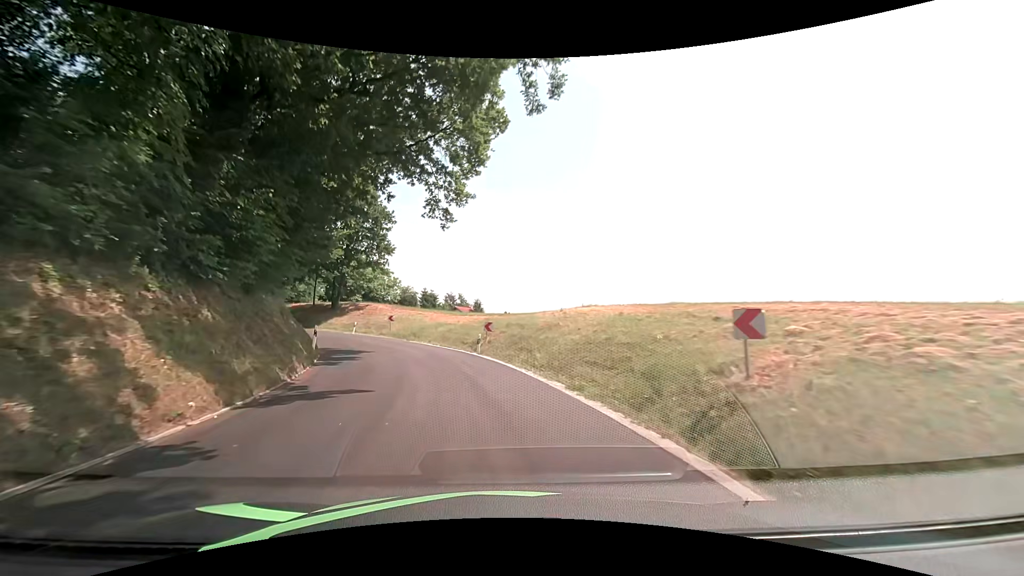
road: tertiary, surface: asphalt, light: Day
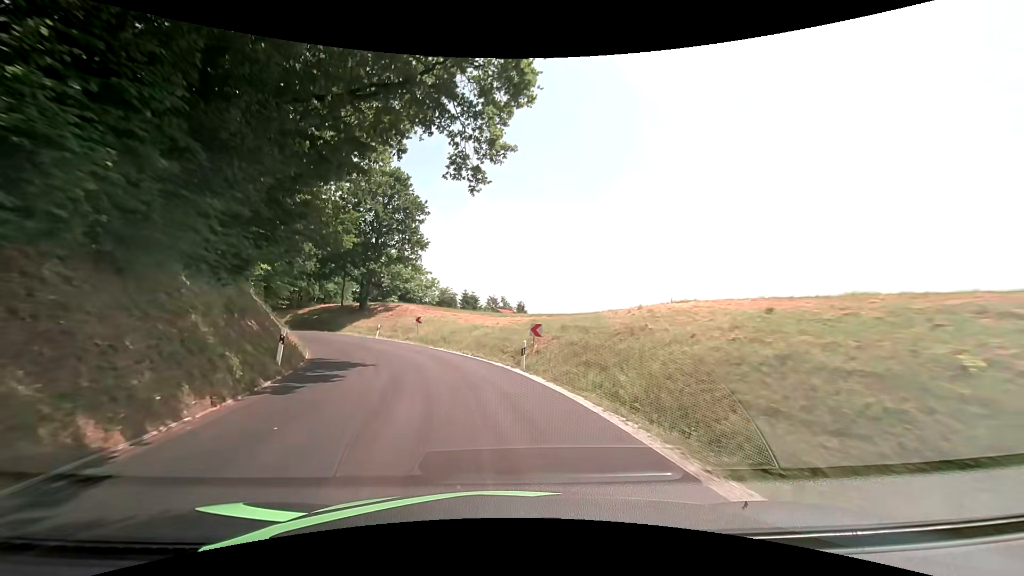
(-0.3, +7.6) m; -5°
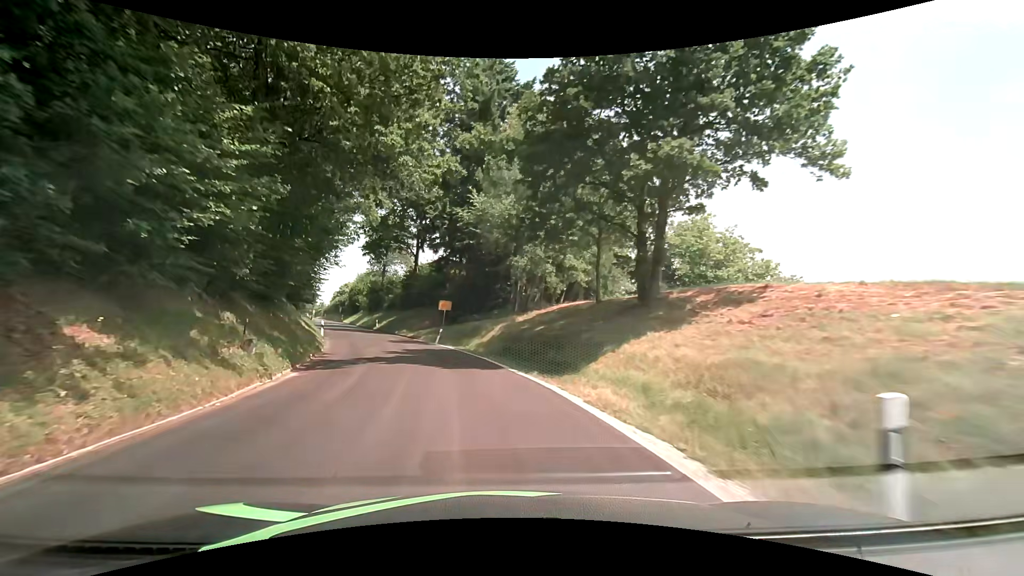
(-9.6, +35.5) m; -32°
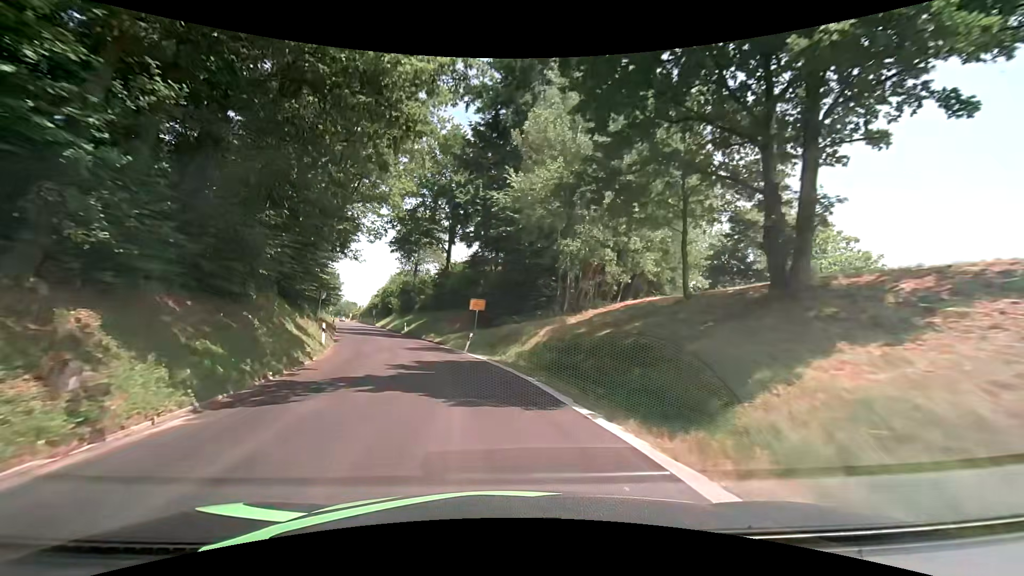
(-0.2, +6.8) m; -4°
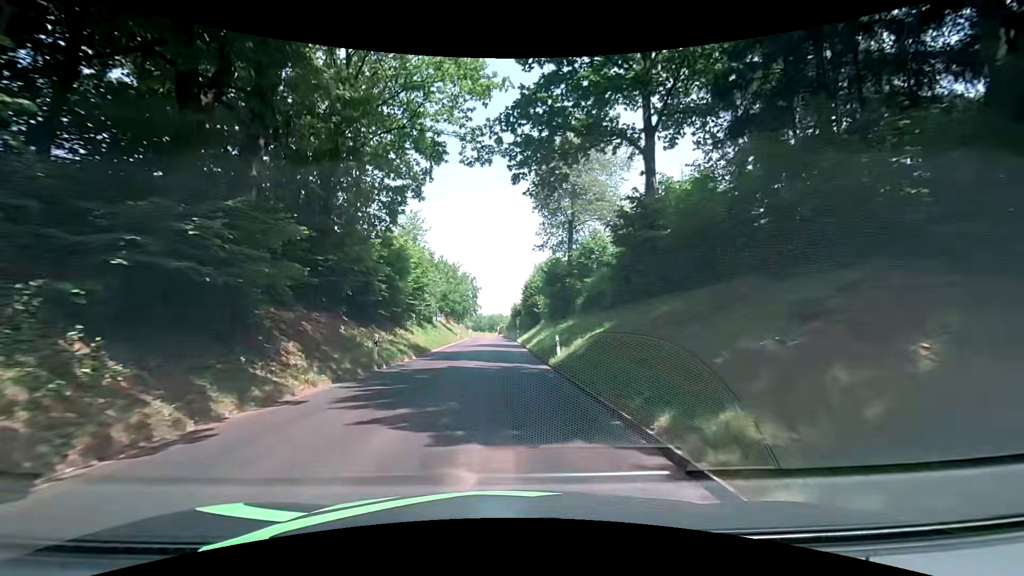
(-5.8, +33.4) m; -17°
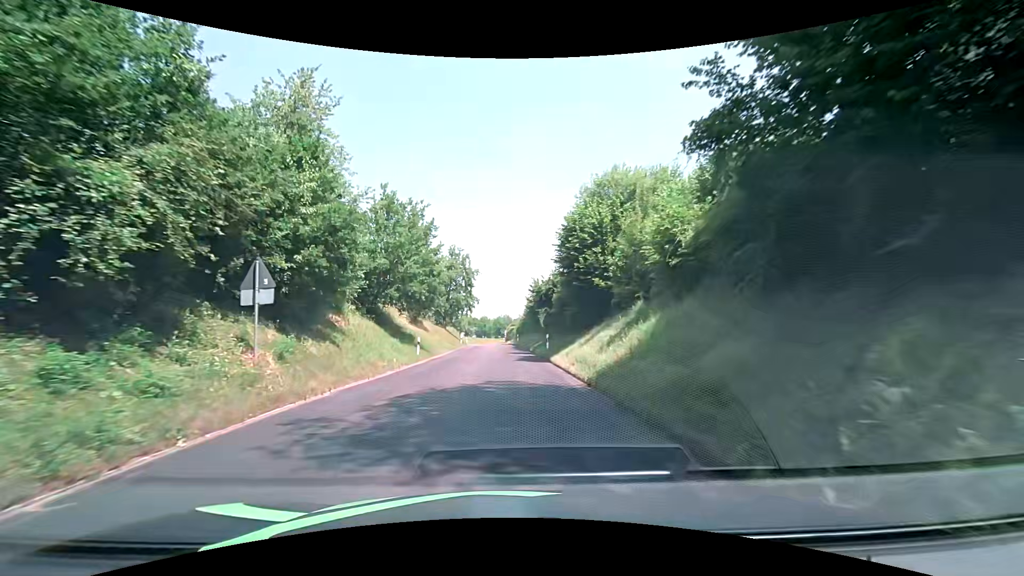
(-1.3, +34.2) m; -2°
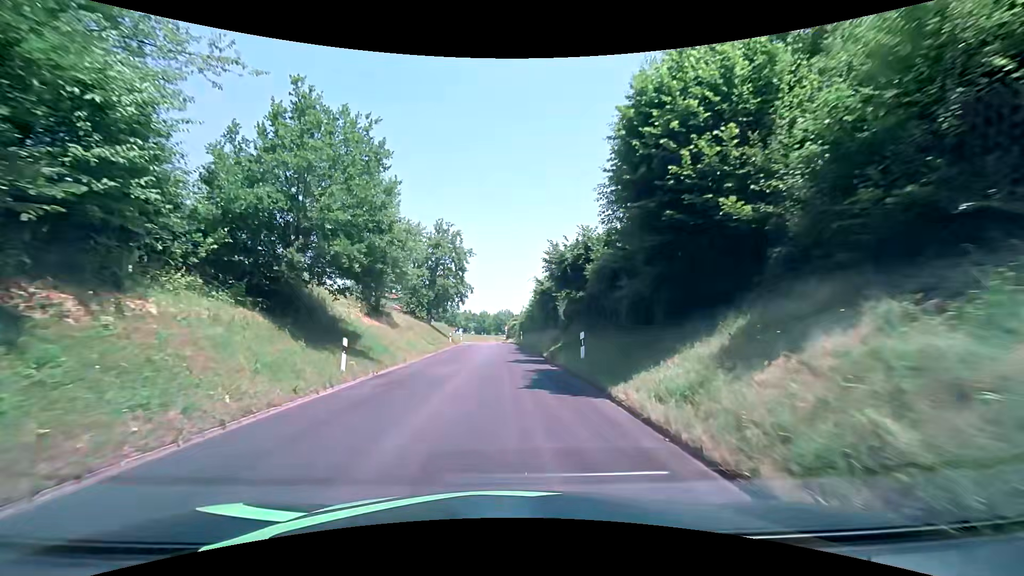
(0.0, +13.4) m; 0°
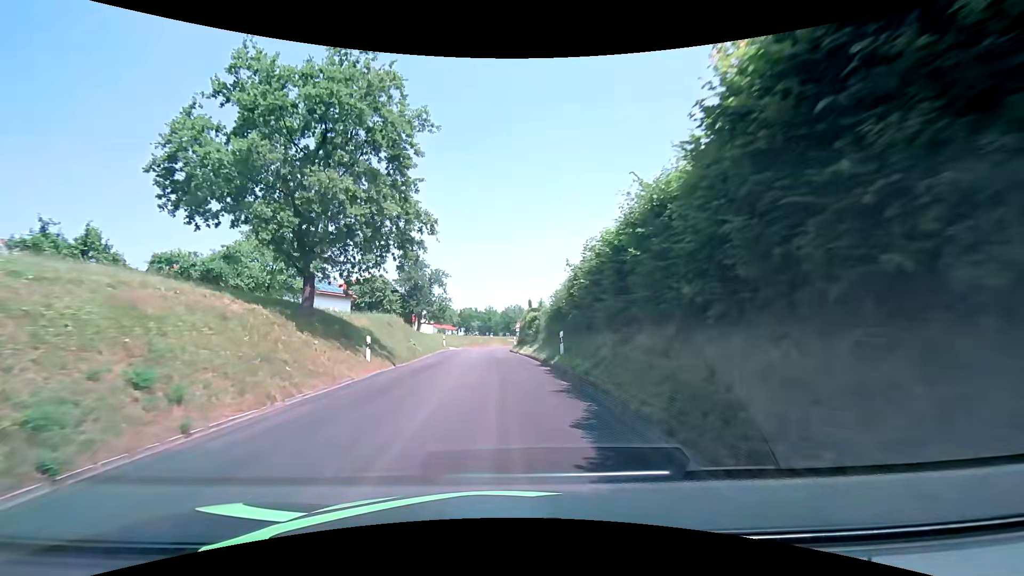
(-0.2, +32.6) m; -1°
(0, +10) (0, +20) (-1, +30) (-1, +40) (-1, +50) (-1, +60) (+2, +70) (+5, +79) (+9, +88) (+13, +97) m
